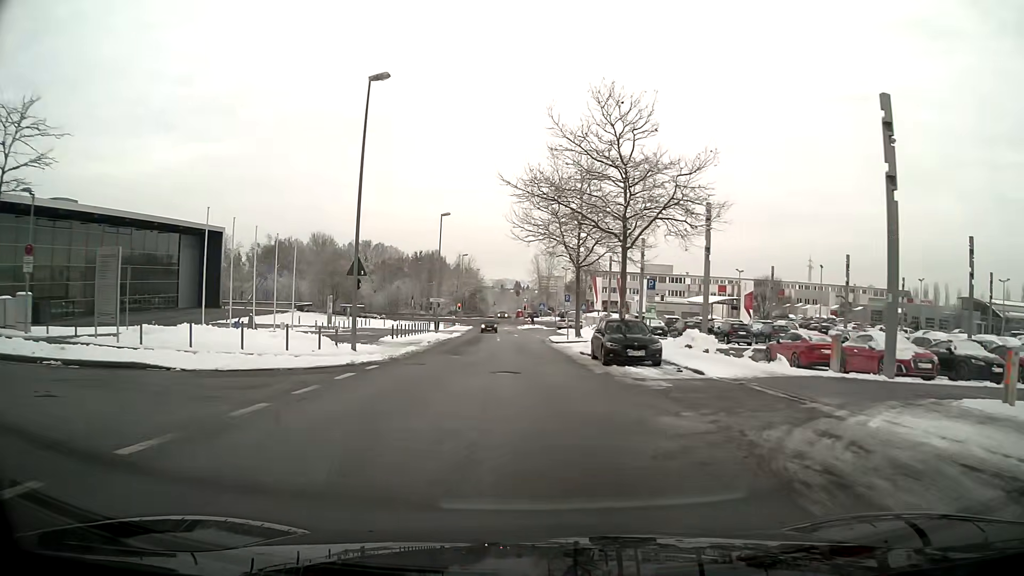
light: Day
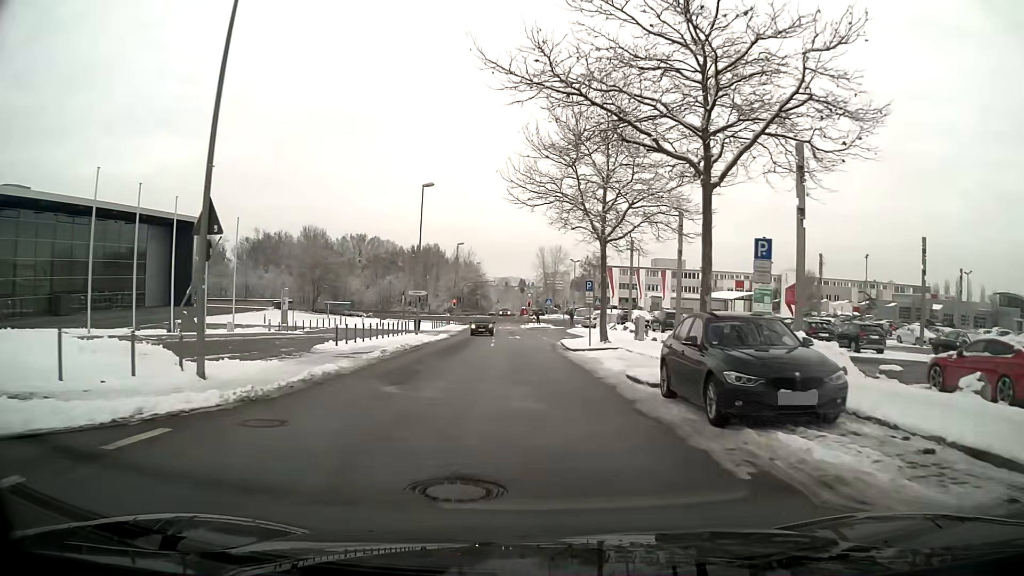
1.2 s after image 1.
(0.0, +12.0) m; 0°
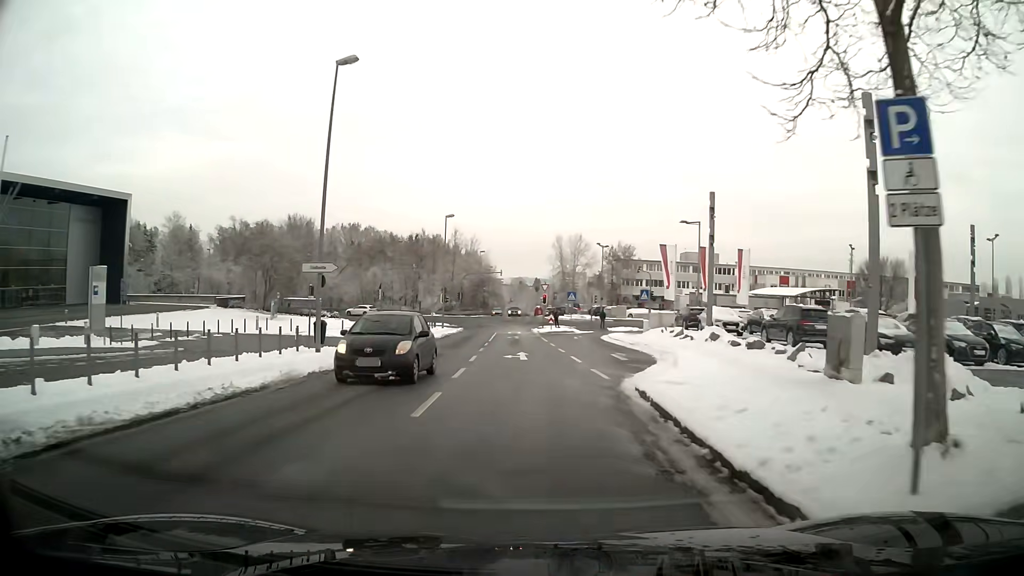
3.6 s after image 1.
(-0.2, +23.0) m; -2°
